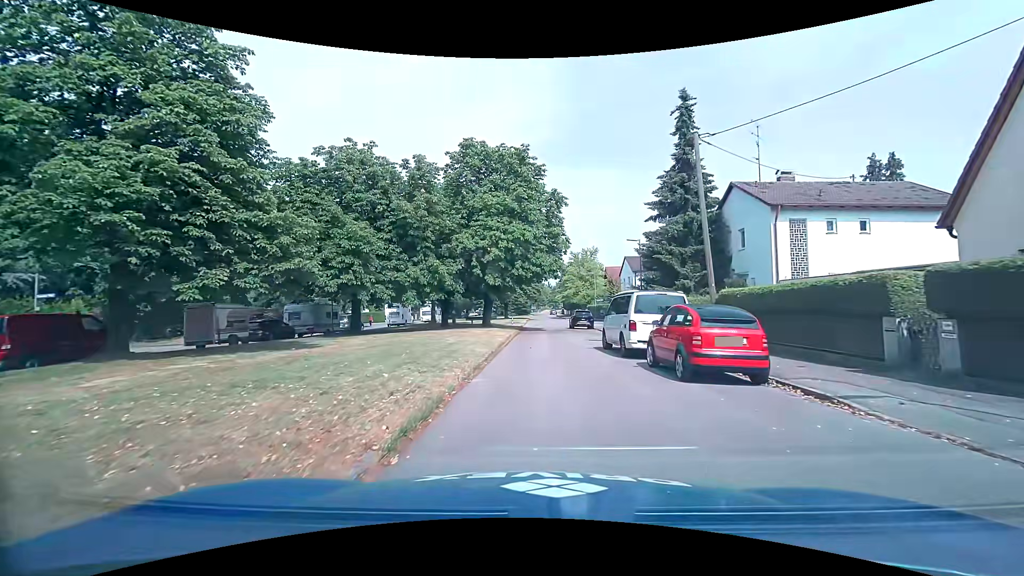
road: residential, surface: asphalt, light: Day
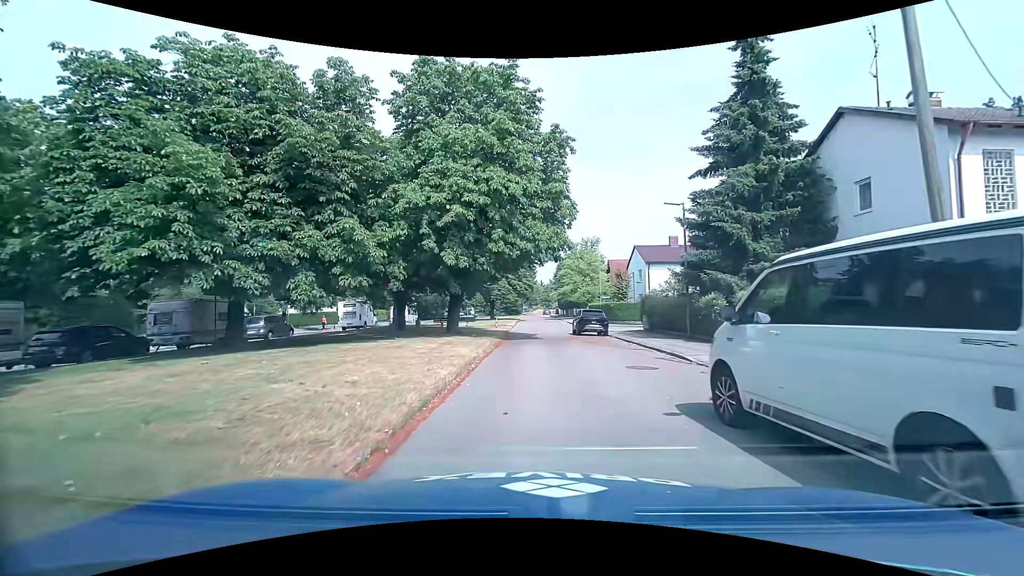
(+0.1, +12.0) m; +2°
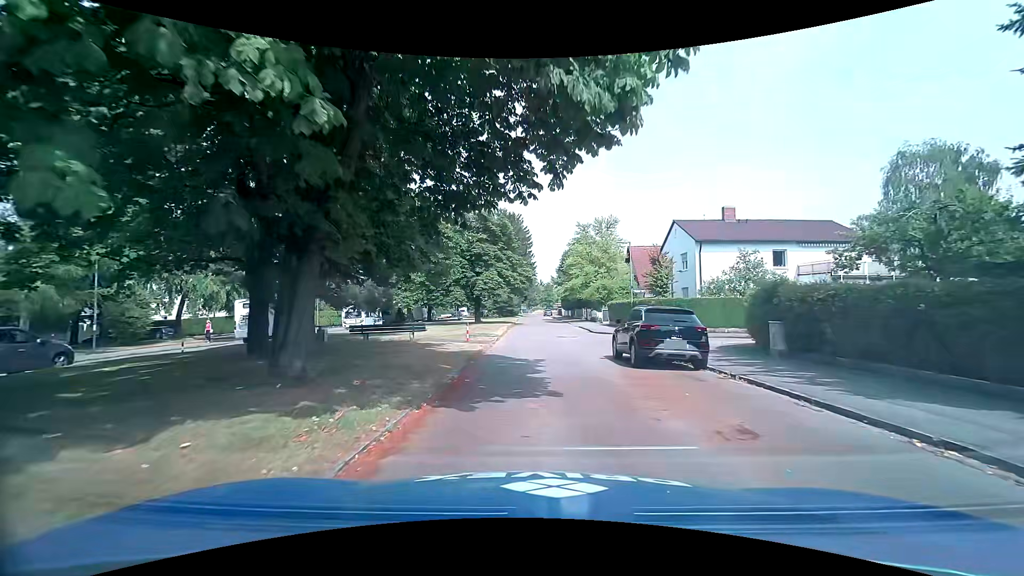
(-0.1, +16.5) m; -1°
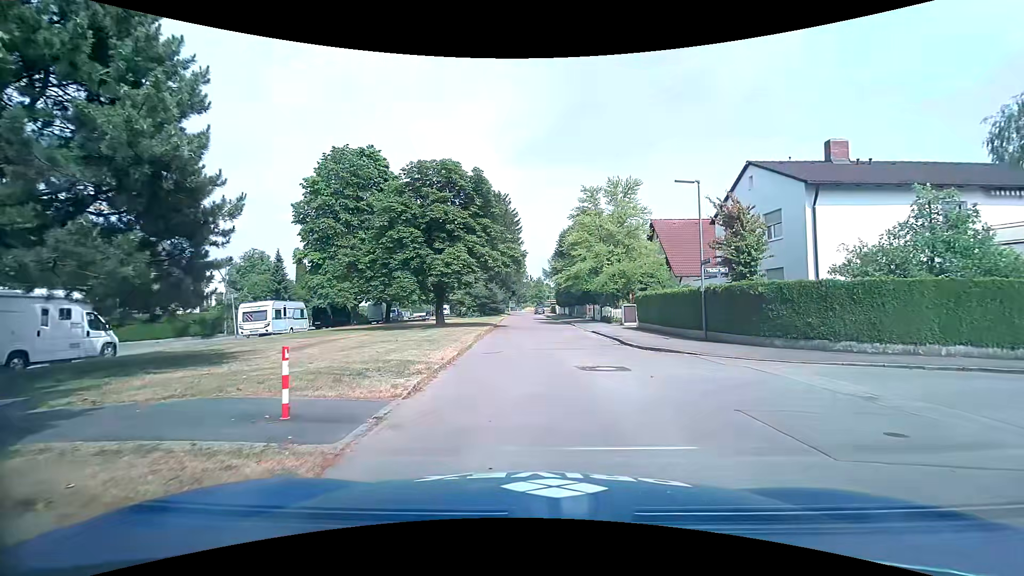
(+0.1, +15.5) m; +2°
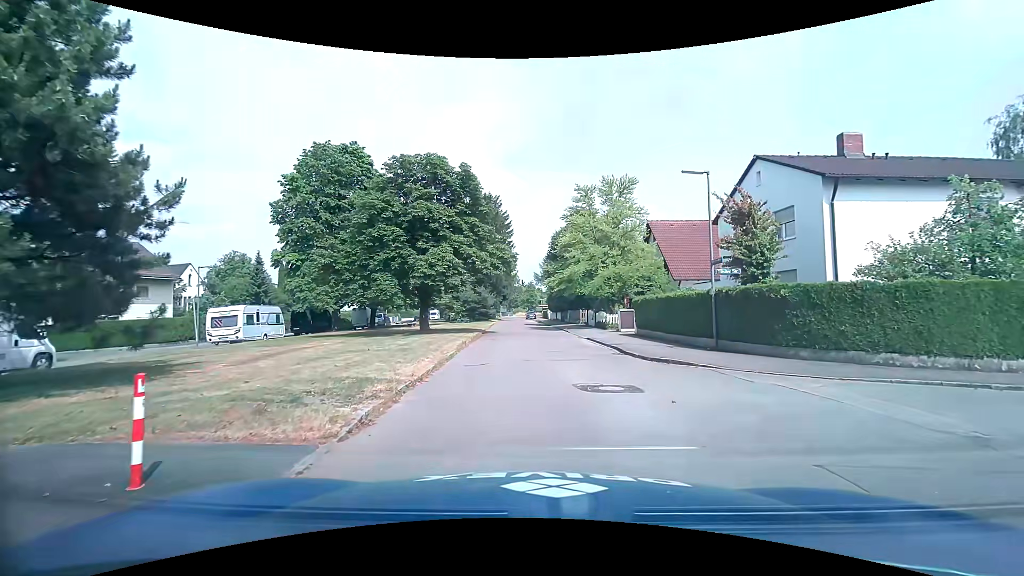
(0.0, +2.1) m; -1°
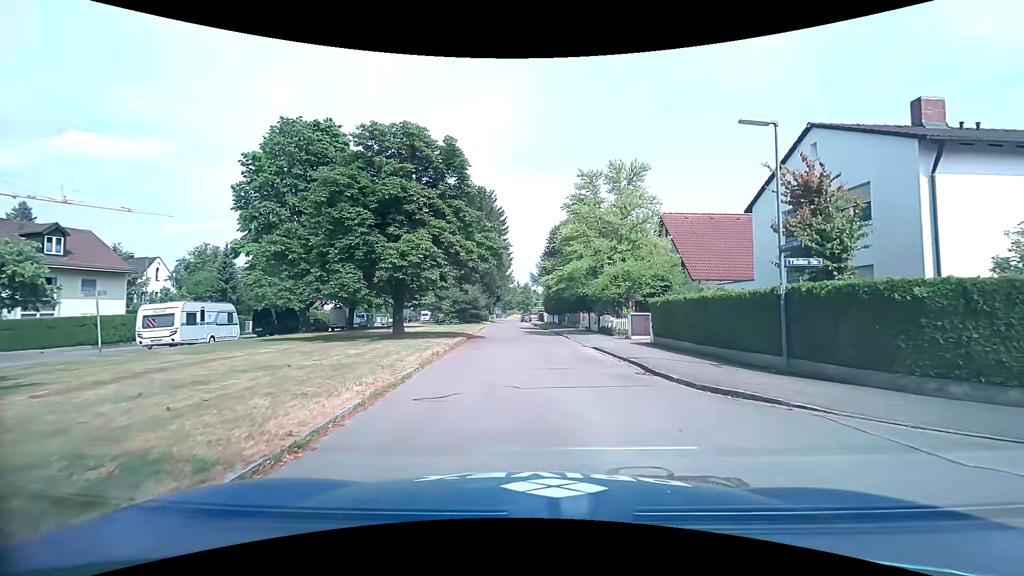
(0.0, +5.1) m; +1°
(0, +10) (0, +20) (-1, +30) (-2, +40) (-3, +50) (-3, +60) (-4, +70) (-4, +80) (-5, +90) (-5, +100) m
